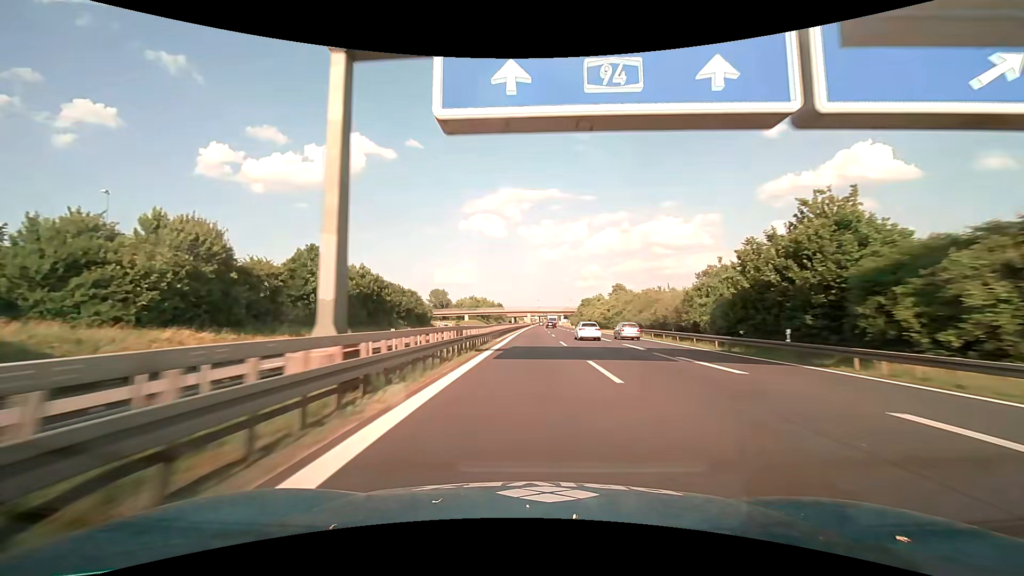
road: motorway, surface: asphalt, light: Day
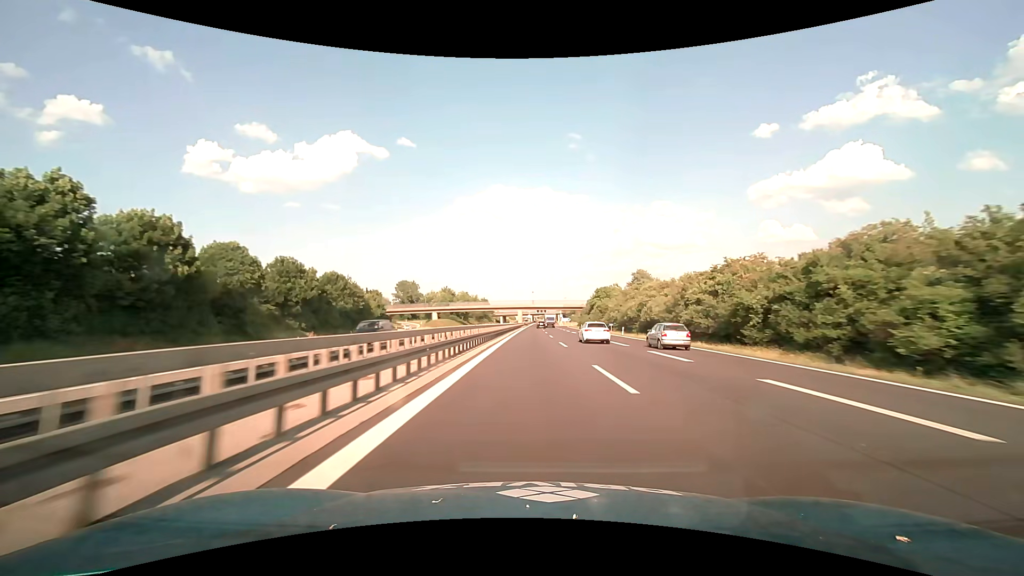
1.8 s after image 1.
(+0.4, +55.6) m; +1°
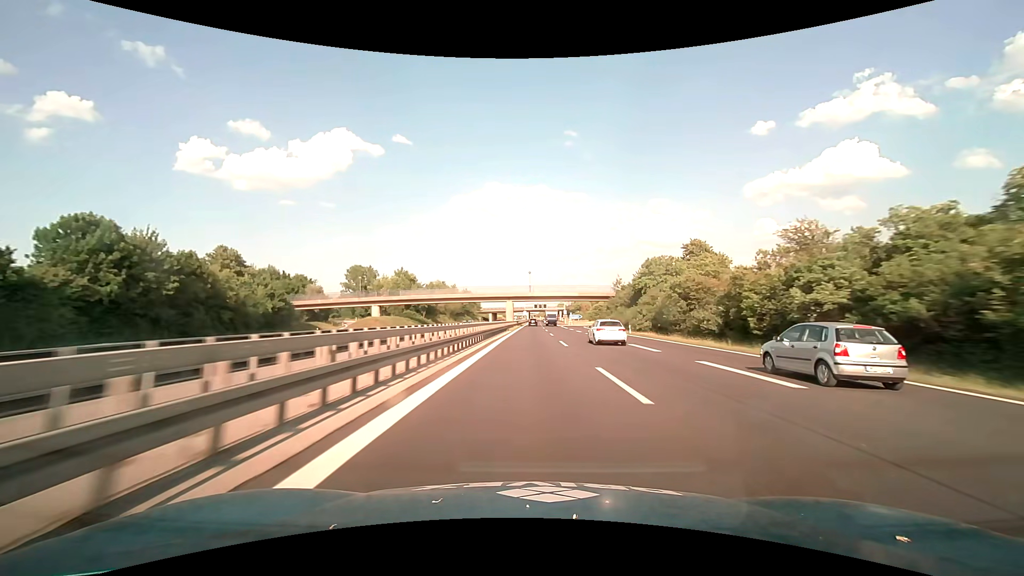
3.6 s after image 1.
(+0.2, +55.8) m; 0°
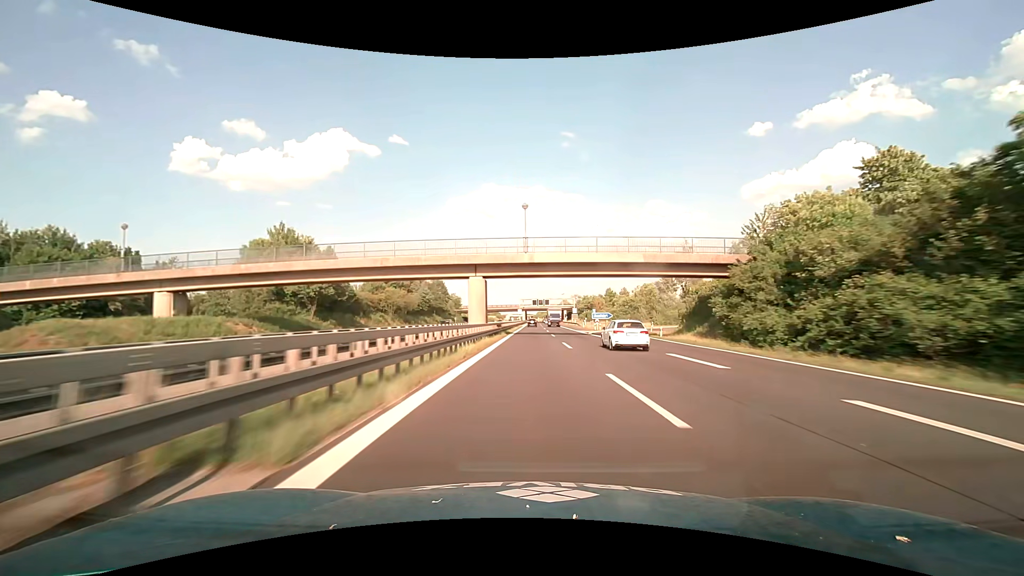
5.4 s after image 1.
(+0.3, +56.0) m; 0°
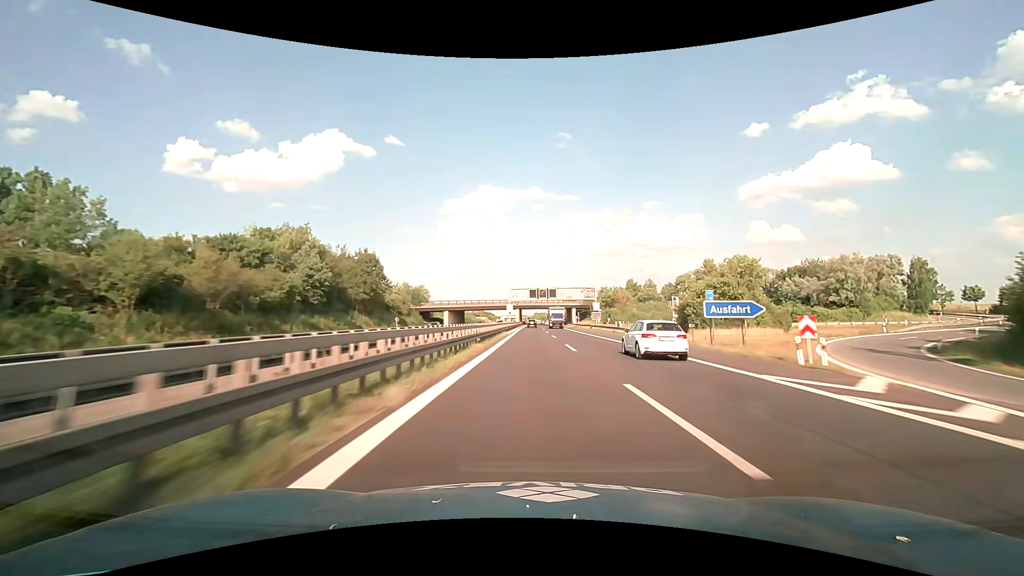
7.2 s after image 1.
(+0.2, +56.1) m; 0°
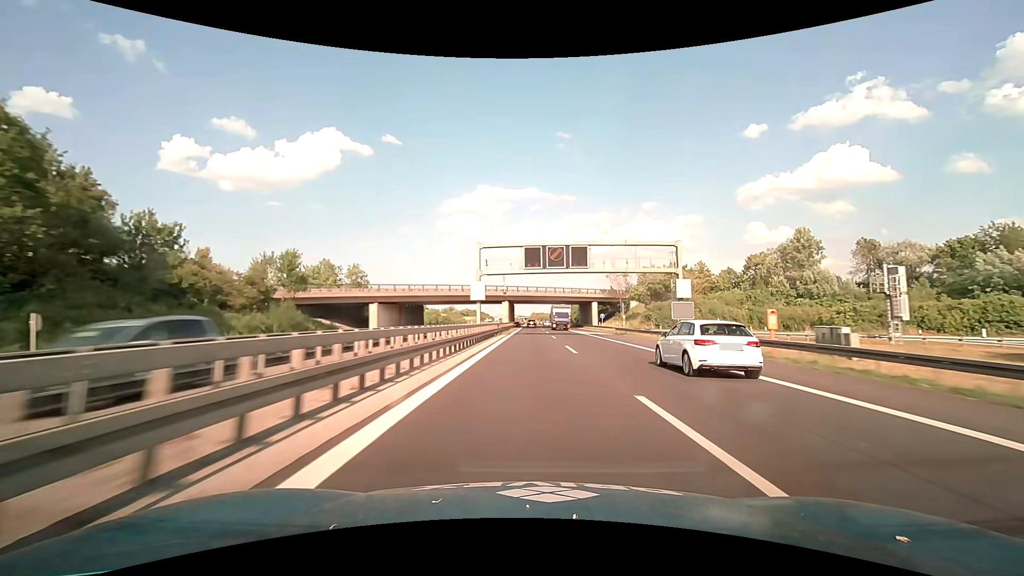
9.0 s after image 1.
(+0.3, +56.0) m; 0°
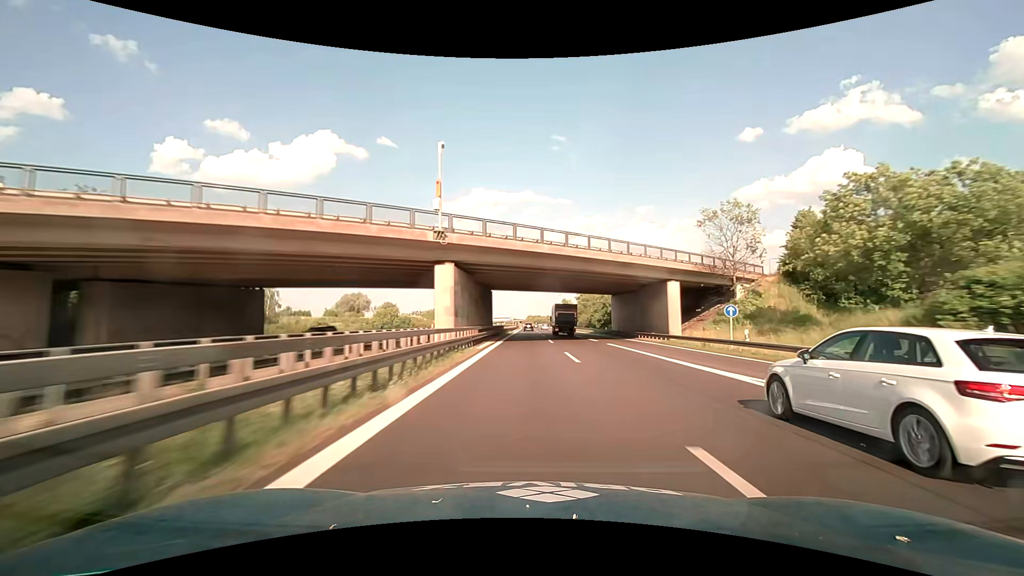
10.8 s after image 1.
(+0.2, +58.2) m; 0°
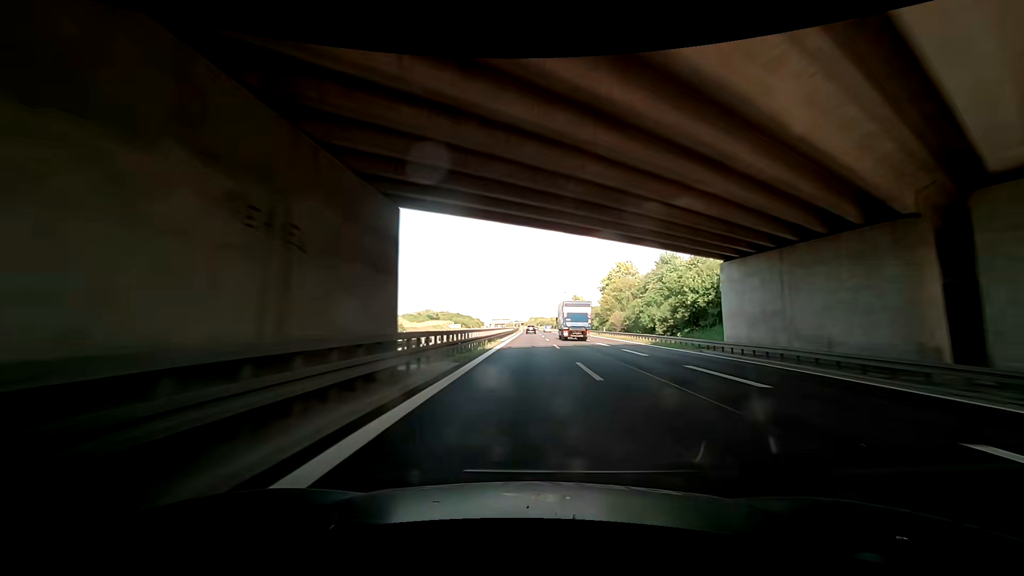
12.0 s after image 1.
(0.0, +41.5) m; 0°
(0, +10) (0, +20) (0, +30) (0, +40) (0, +50) (0, +60) (0, +70) (0, +80) (-1, +90) (-1, +100) m
